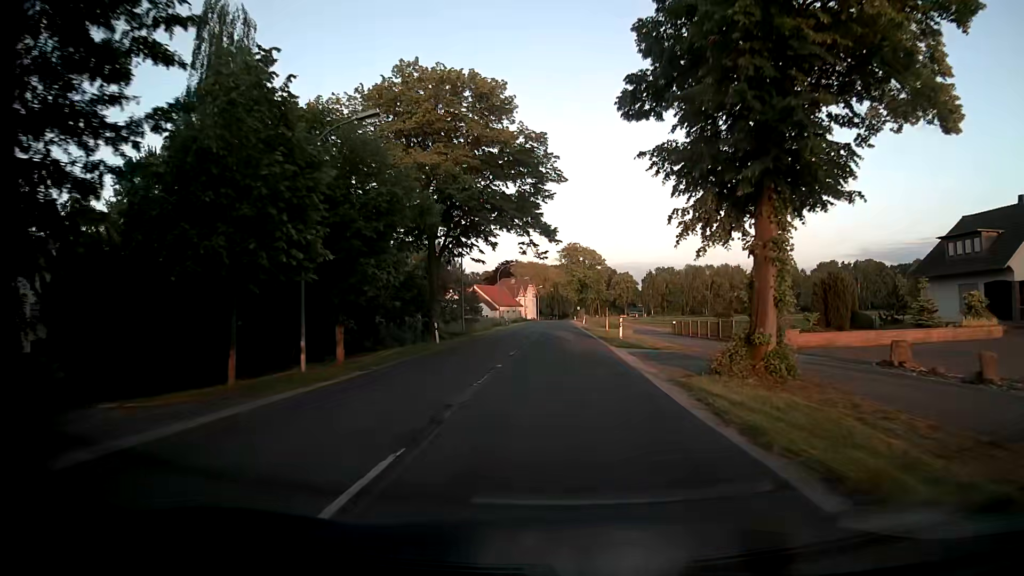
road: secondary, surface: asphalt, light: Day
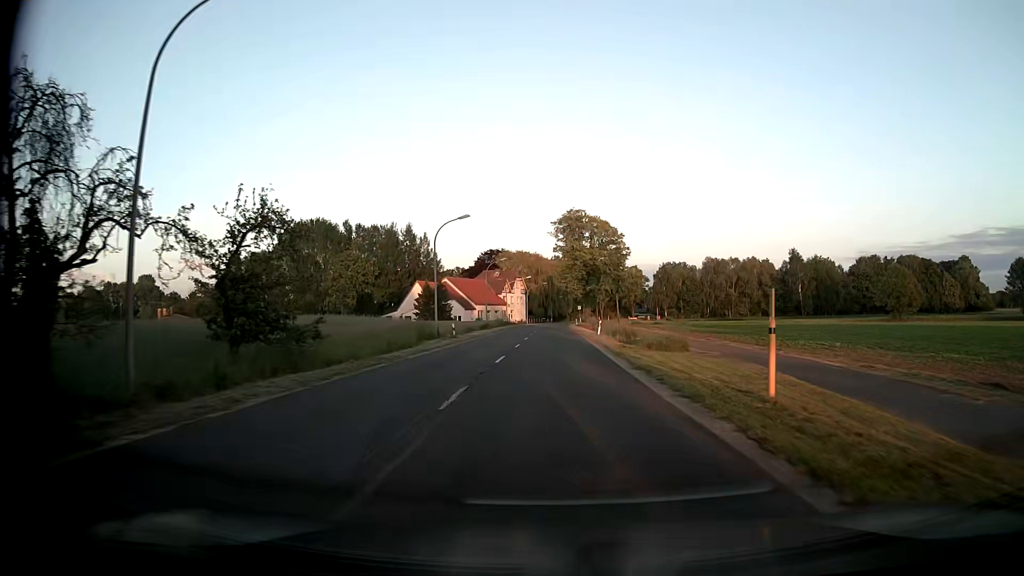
(0.0, +38.9) m; 0°
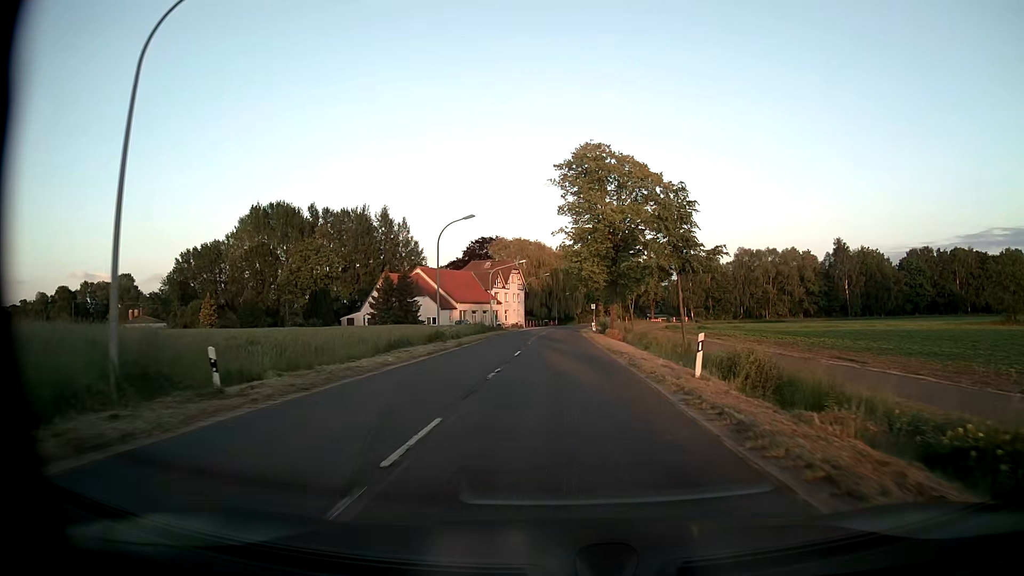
(-0.2, +31.2) m; 0°
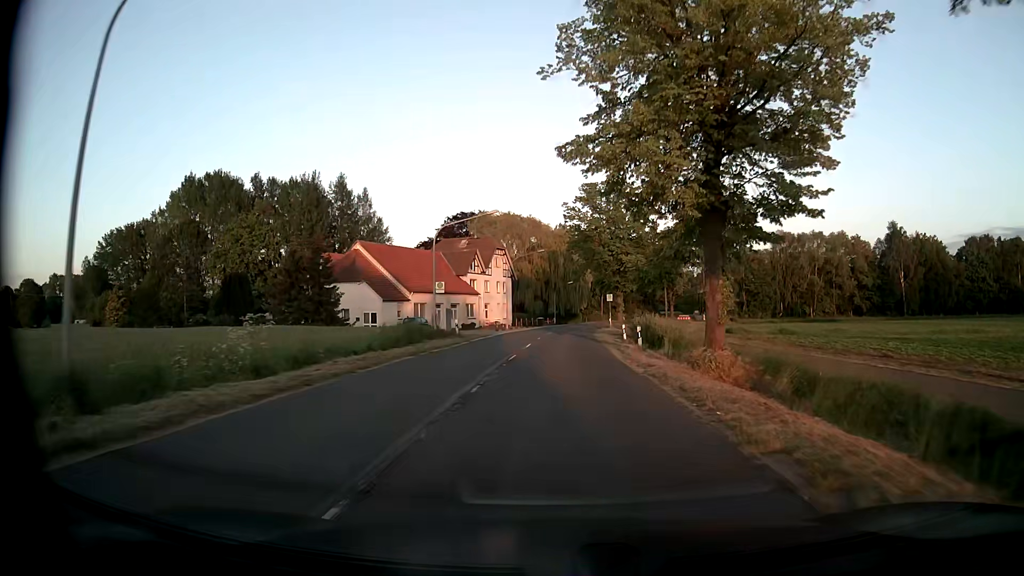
(0.0, +31.3) m; 0°
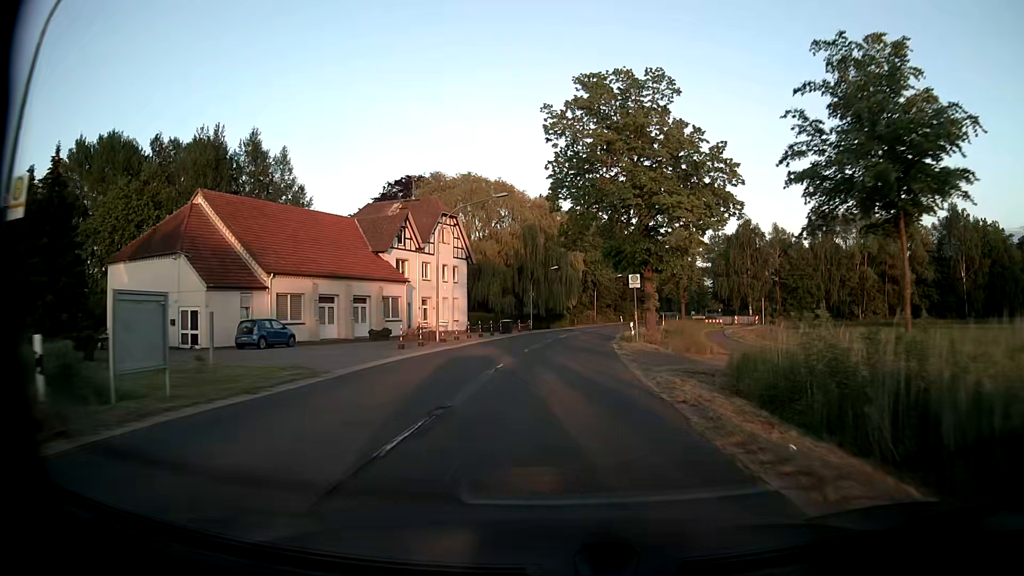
(+0.2, +31.3) m; +1°
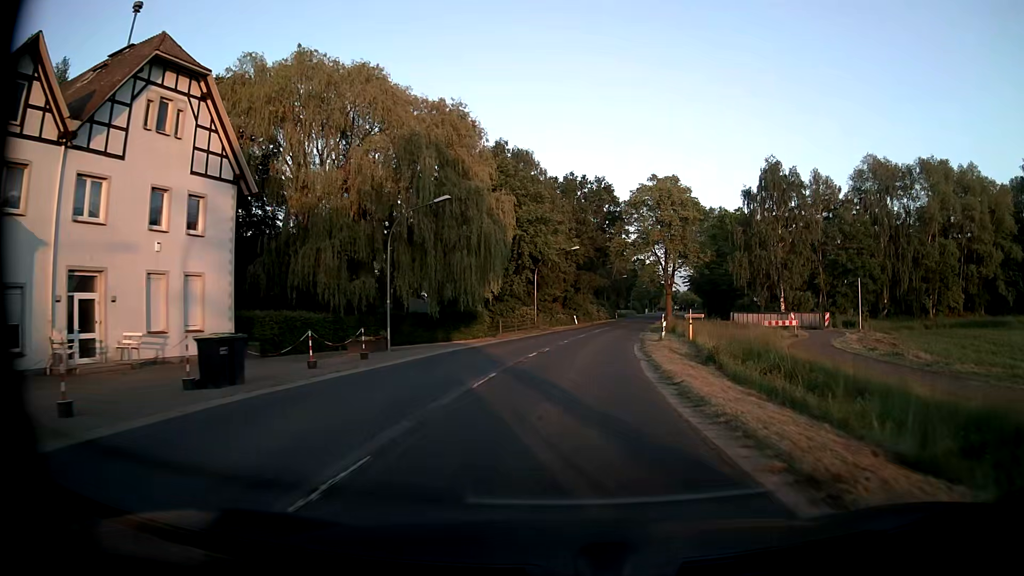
(+1.5, +39.1) m; +6°
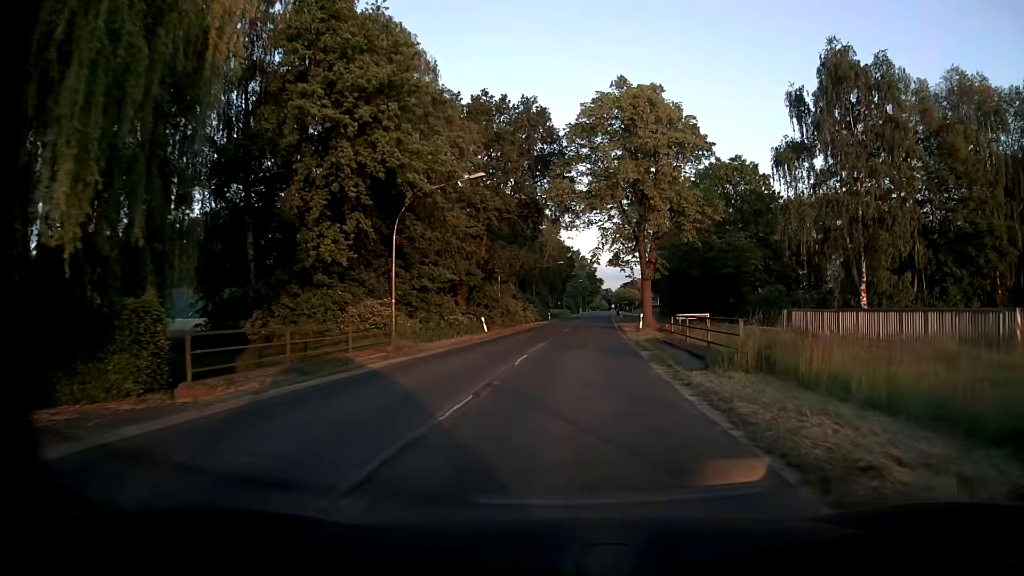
(+1.5, +31.2) m; +5°
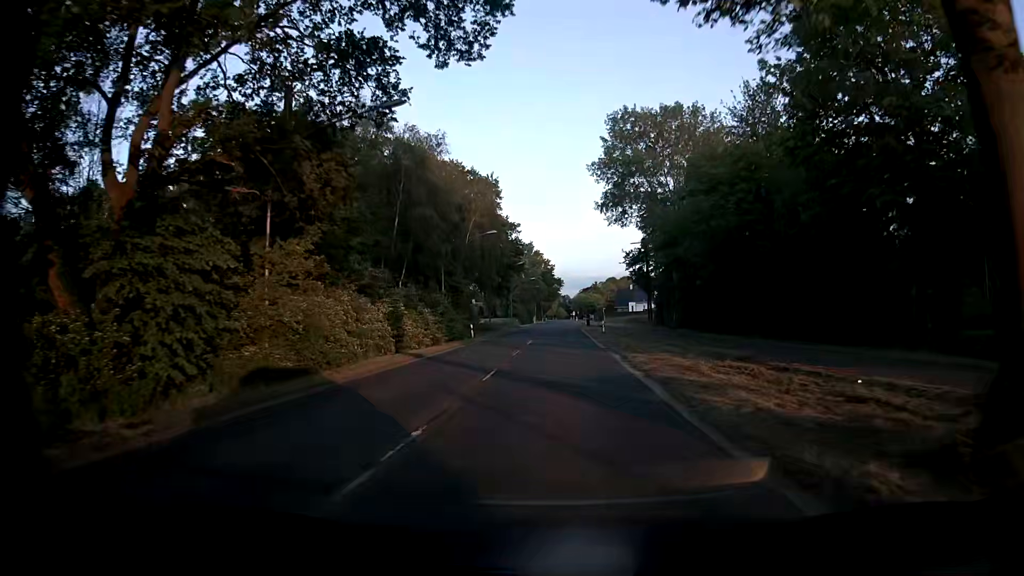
(+2.0, +38.0) m; +4°
(0, +10) (0, +20) (0, +30) (0, +40) (0, +50) (0, +60) (0, +70) (0, +80) (0, +90) (0, +100) m
